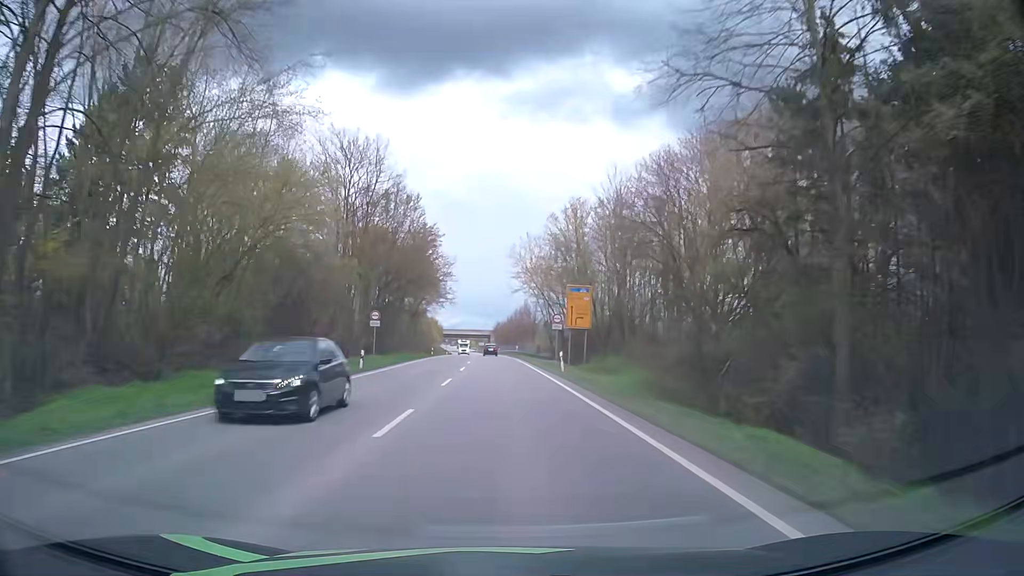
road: primary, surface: asphalt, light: Day
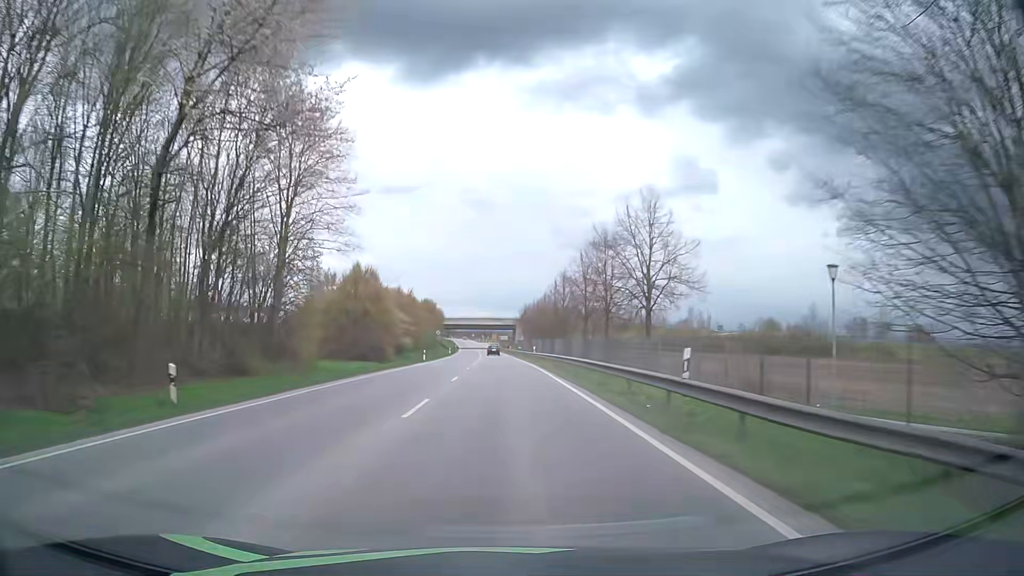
(-1.2, +68.9) m; -2°
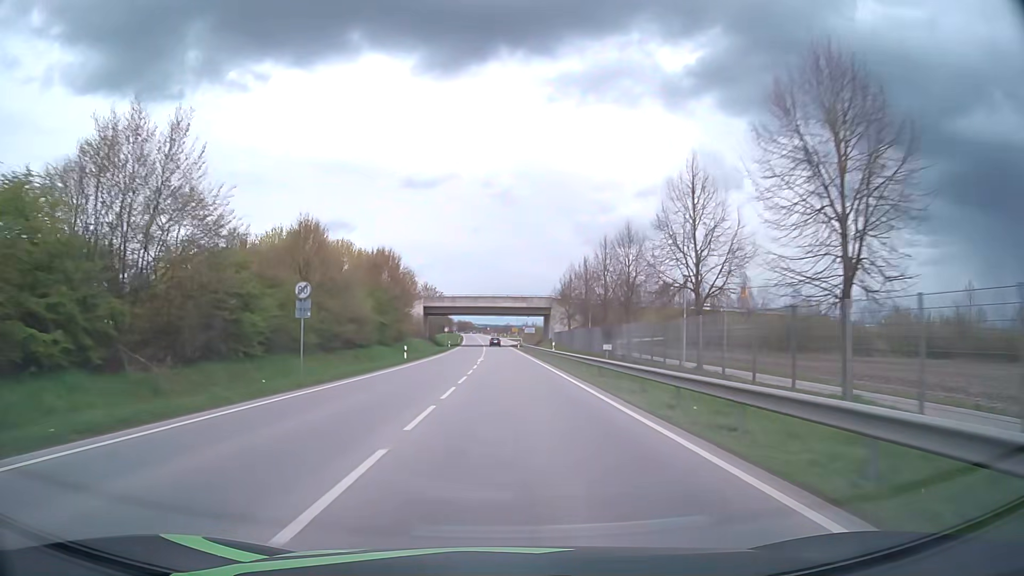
(-0.9, +67.5) m; -2°
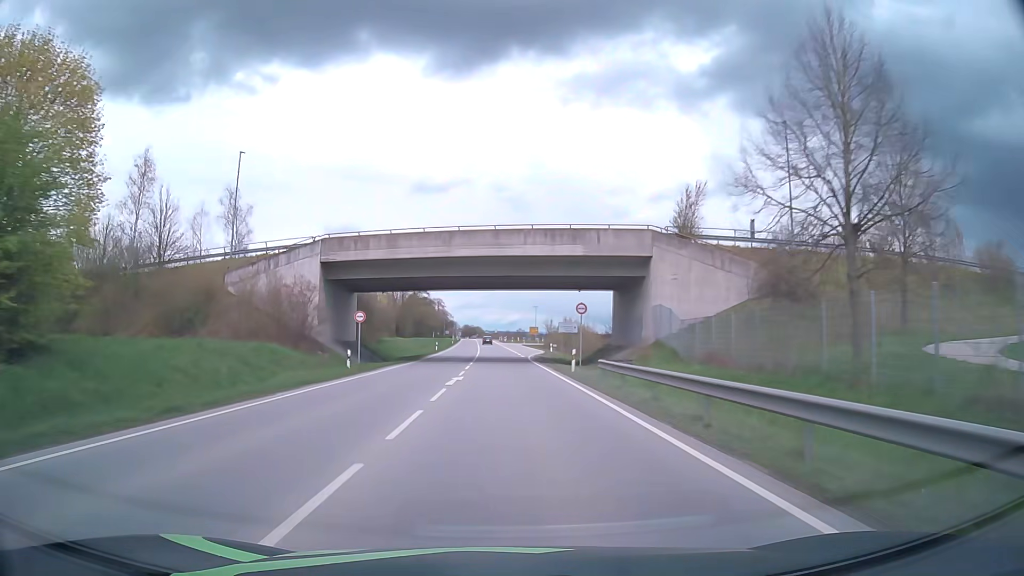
(-0.6, +66.8) m; -1°
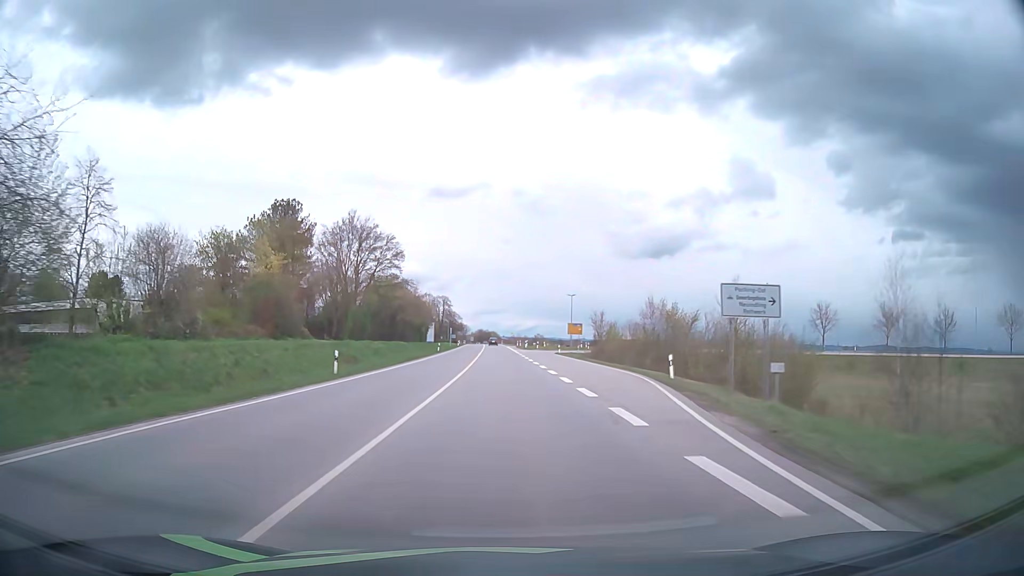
(-0.3, +53.2) m; -1°
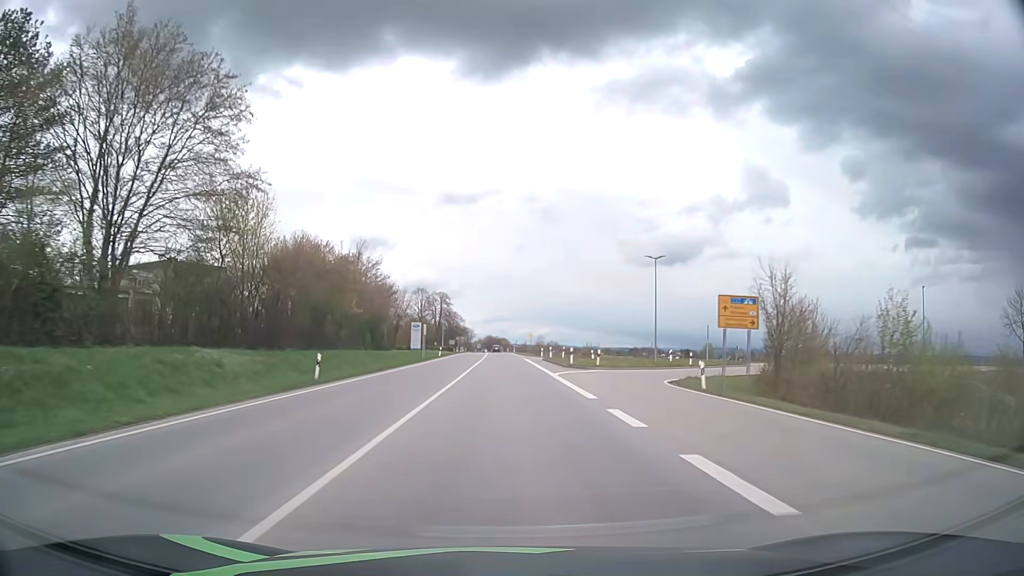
(-0.8, +53.8) m; -1°
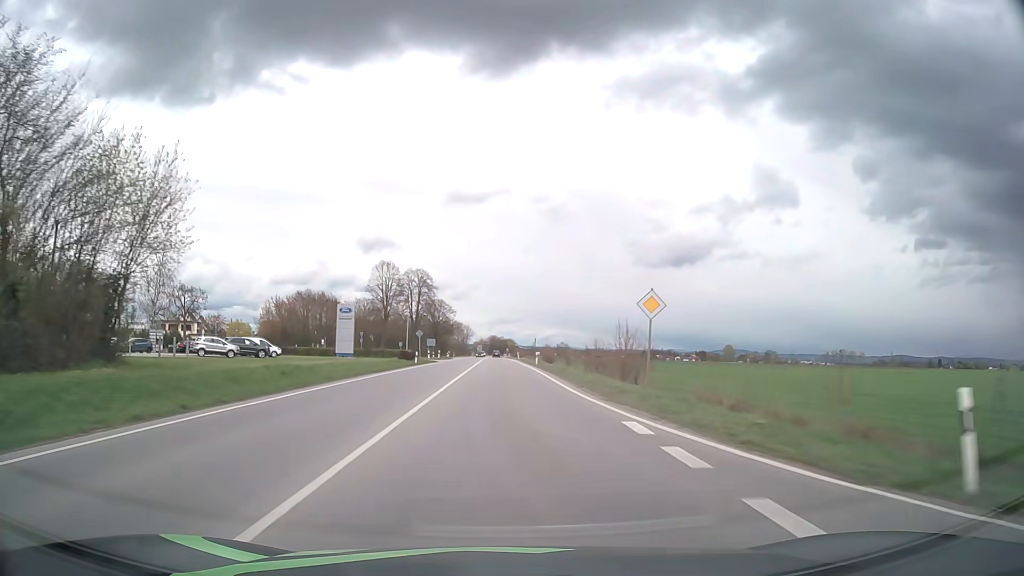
(-0.5, +69.6) m; 0°
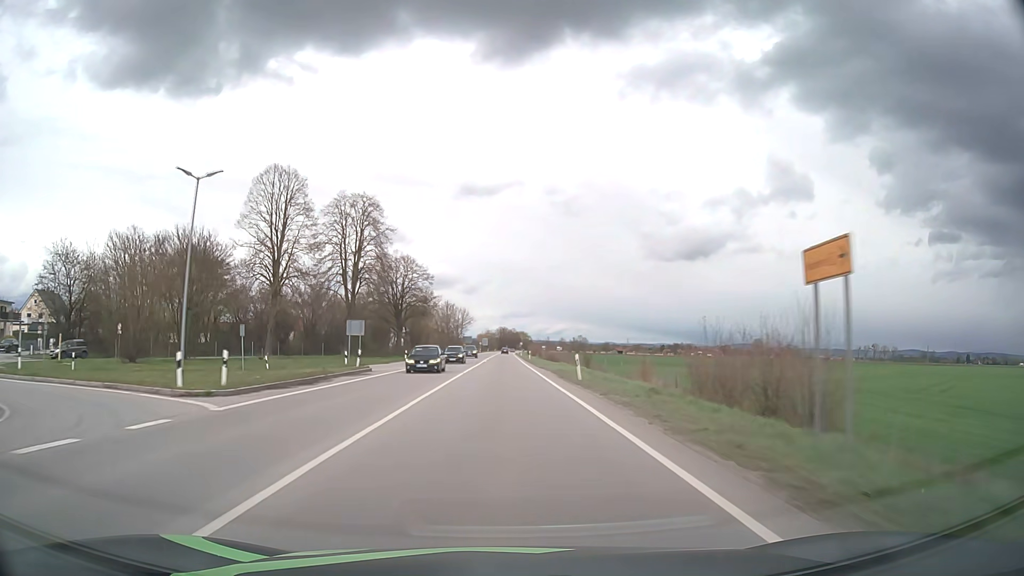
(-0.6, +72.0) m; -1°
(0, +10) (0, +20) (0, +30) (0, +40) (0, +50) (0, +60) (0, +70) (0, +80) (0, +90) (0, +100) m
